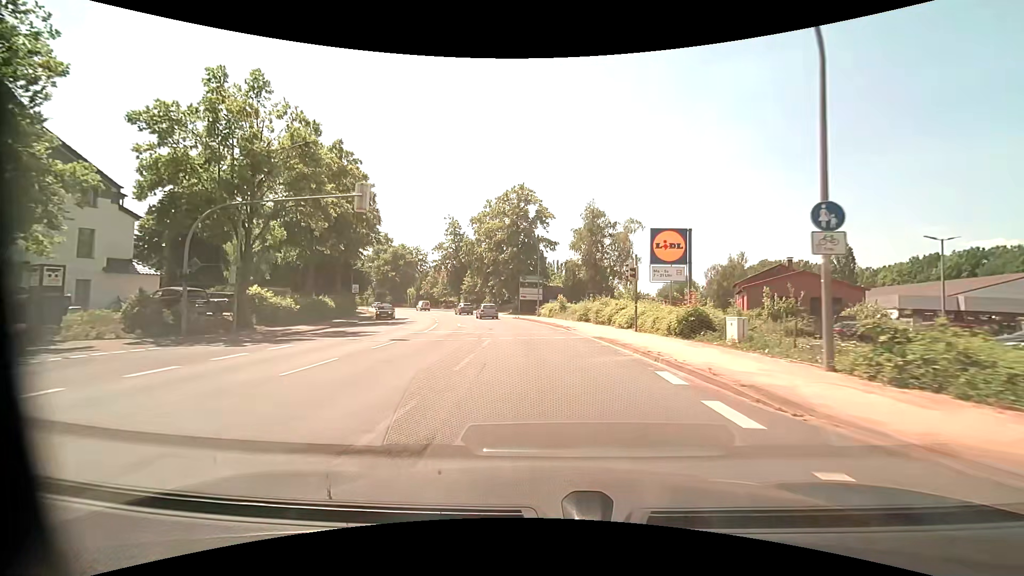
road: primary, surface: asphalt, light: Day
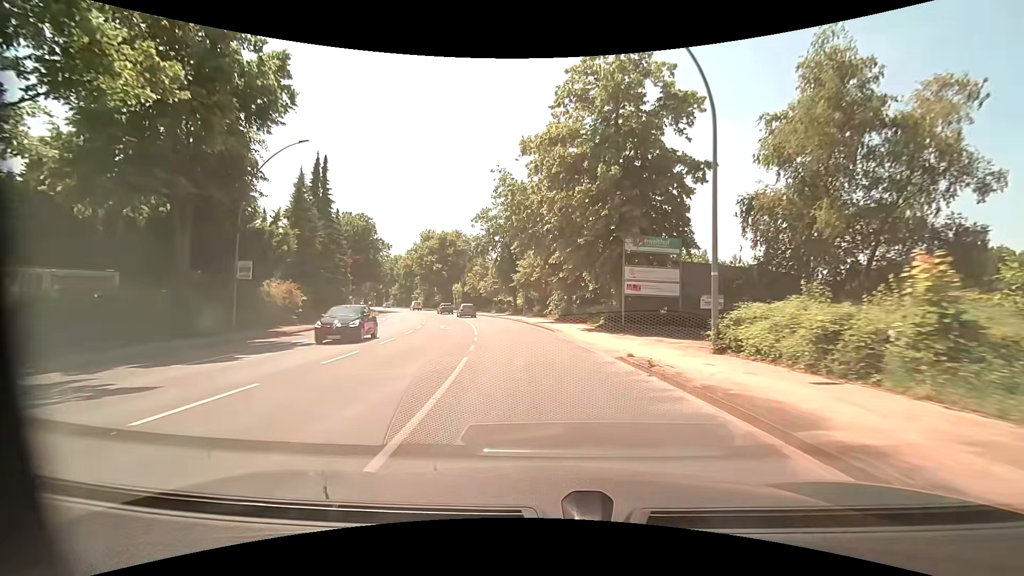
(-2.4, +34.9) m; -9°
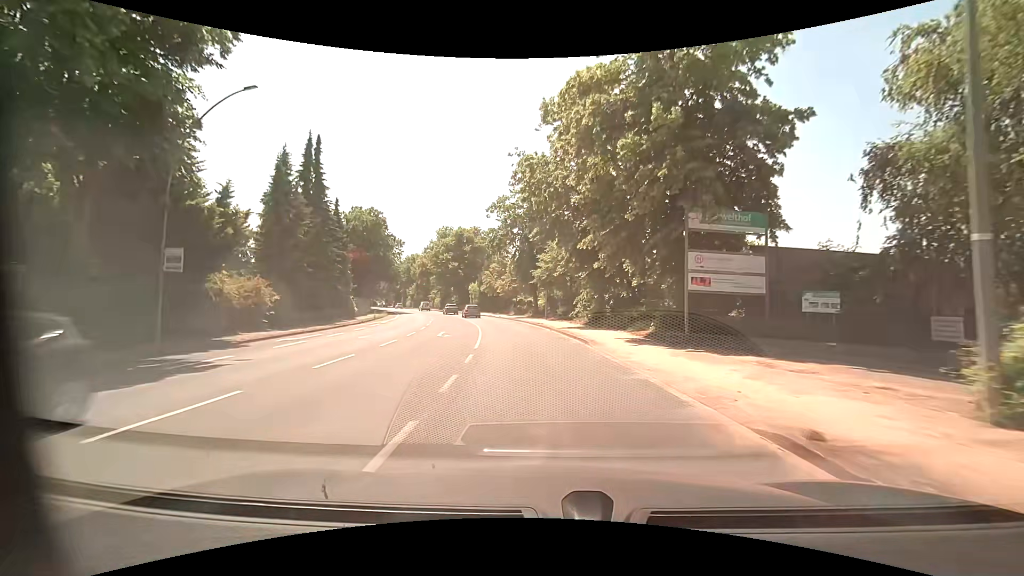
(-0.2, +7.0) m; -3°
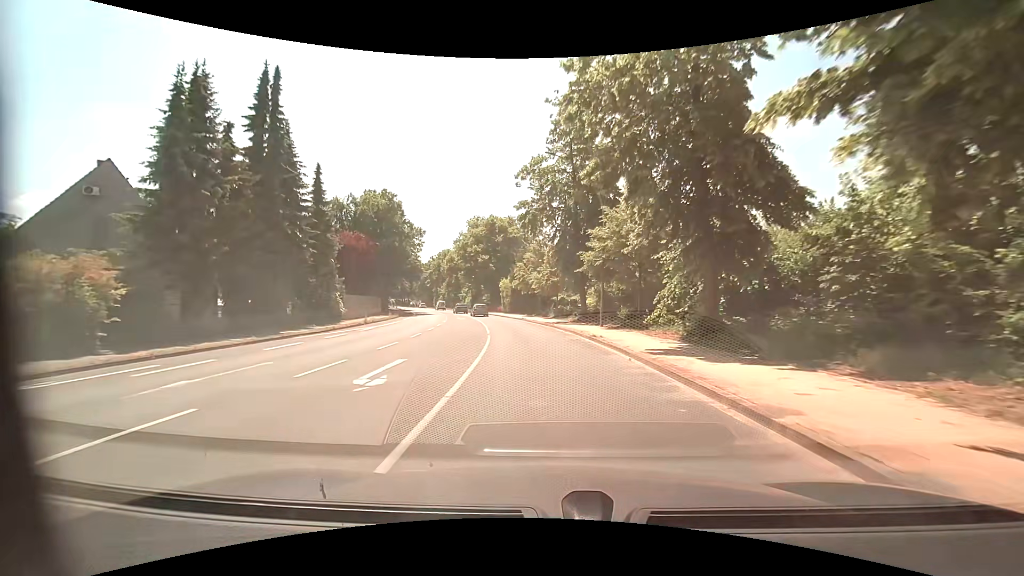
(-0.6, +13.9) m; -5°
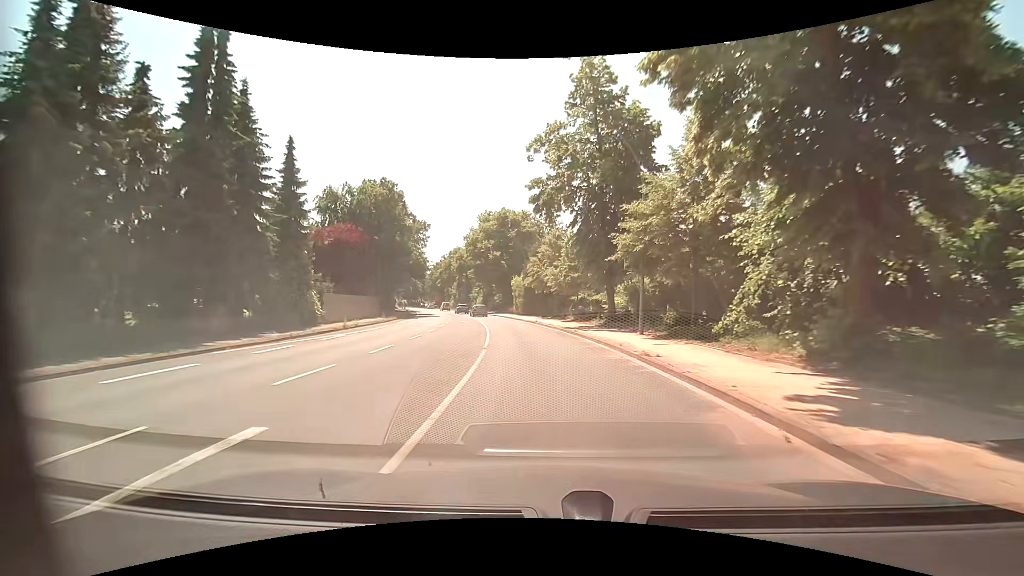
(-0.1, +7.1) m; -2°
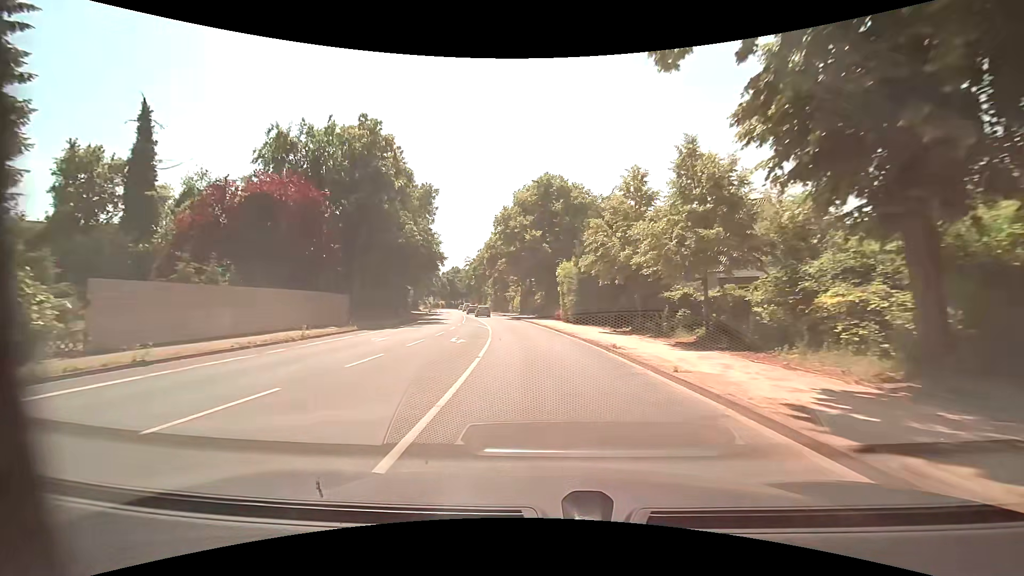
(-1.2, +22.0) m; -6°
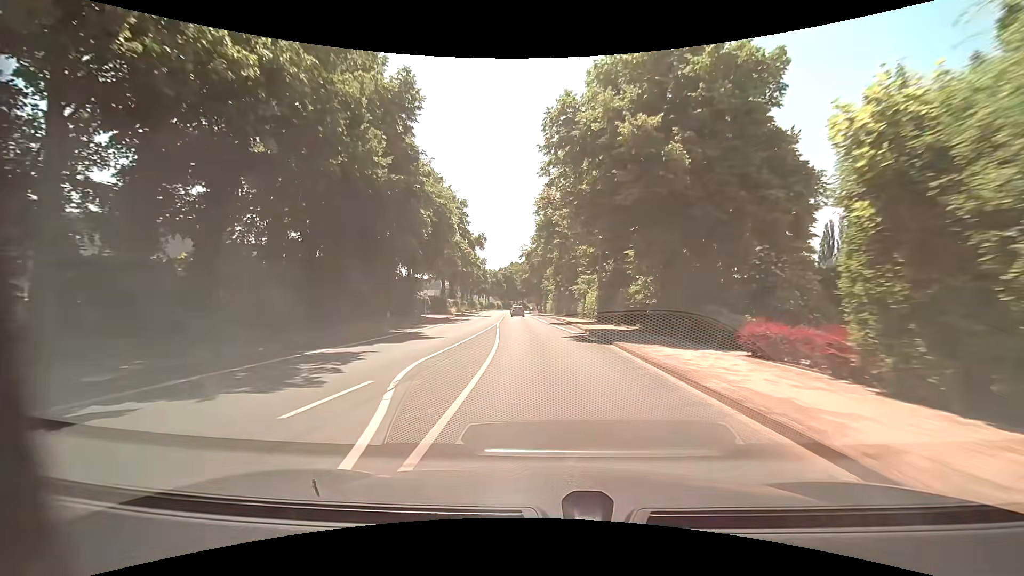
(-2.1, +30.9) m; -8°
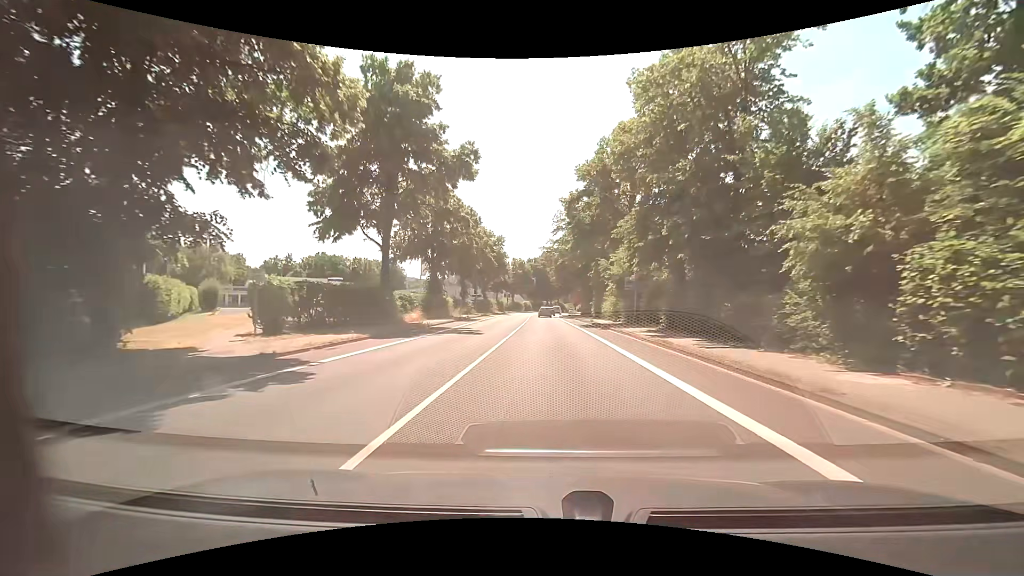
(-2.1, +39.6) m; -4°
(0, +10) (0, +20) (0, +30) (0, +40) (0, +50) (-1, +60) (-1, +70) (-1, +80) (-1, +90) (0, +100) m
